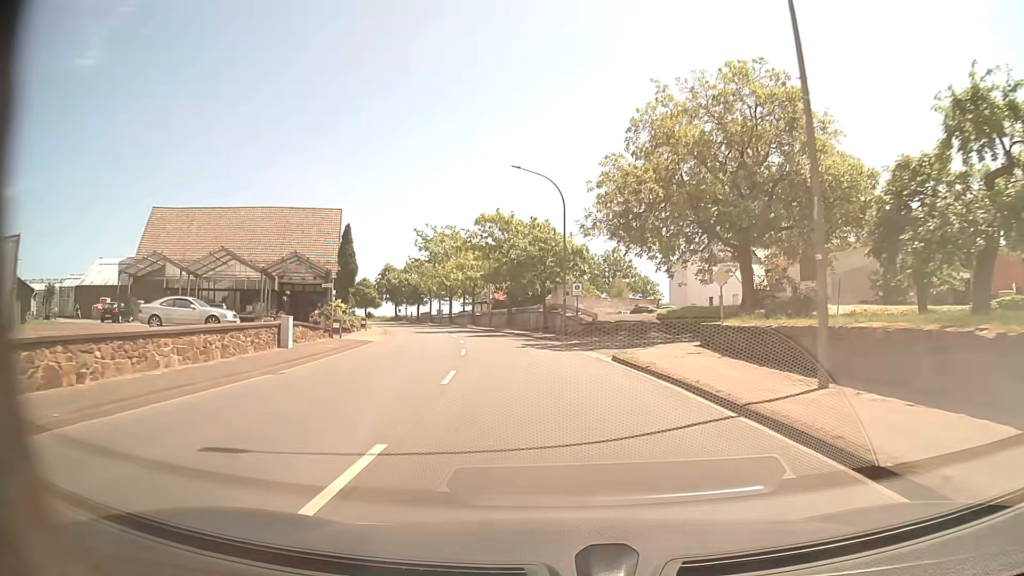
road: primary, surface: asphalt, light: Day
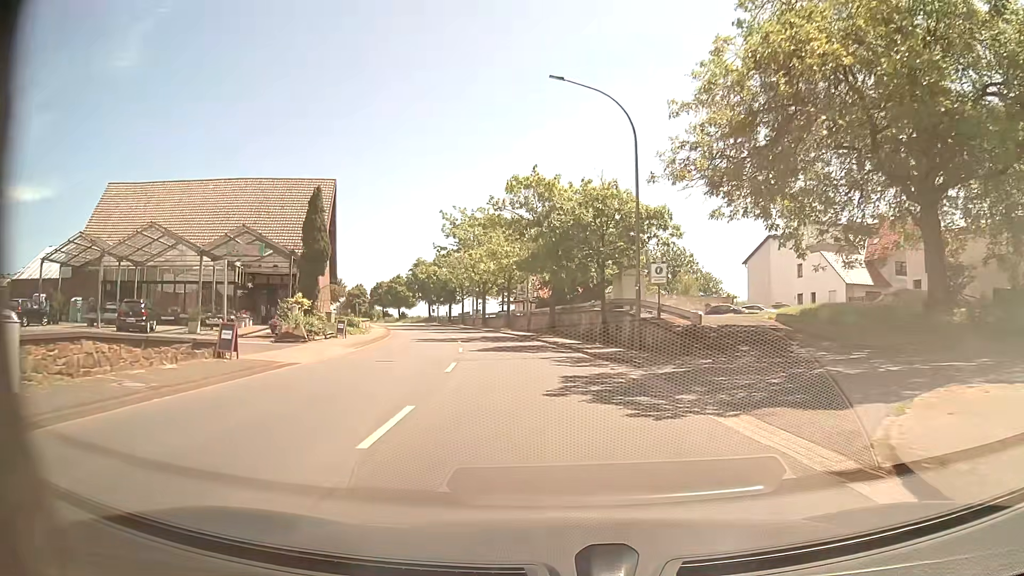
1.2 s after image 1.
(-0.6, +15.5) m; -4°
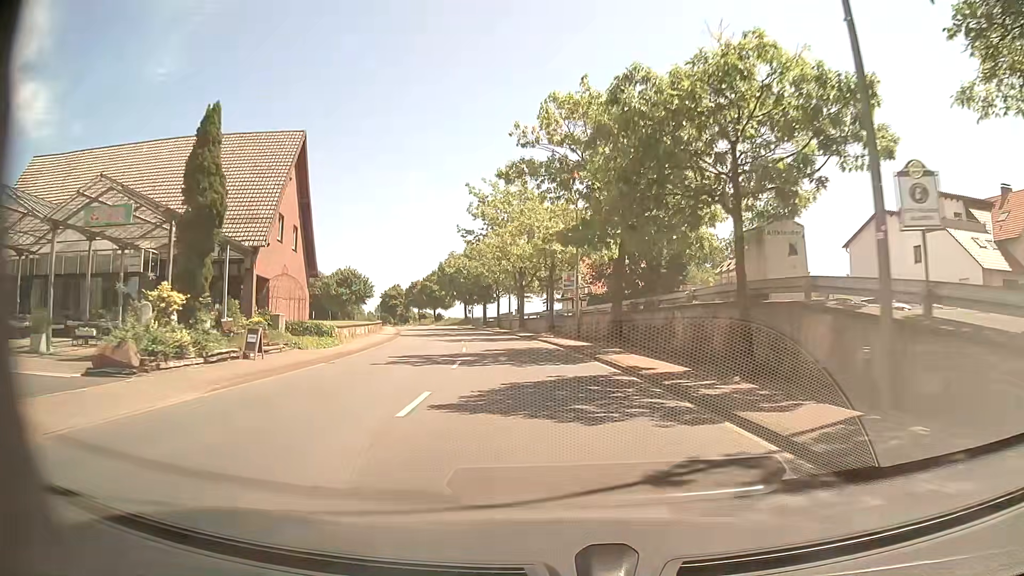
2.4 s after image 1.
(-0.7, +15.5) m; -5°
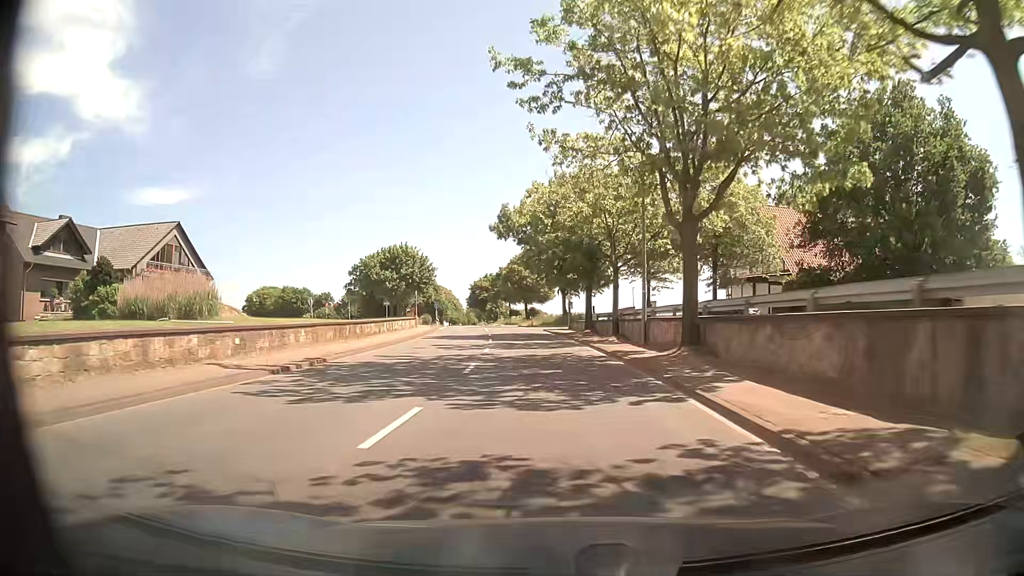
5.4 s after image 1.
(-3.3, +38.9) m; -10°
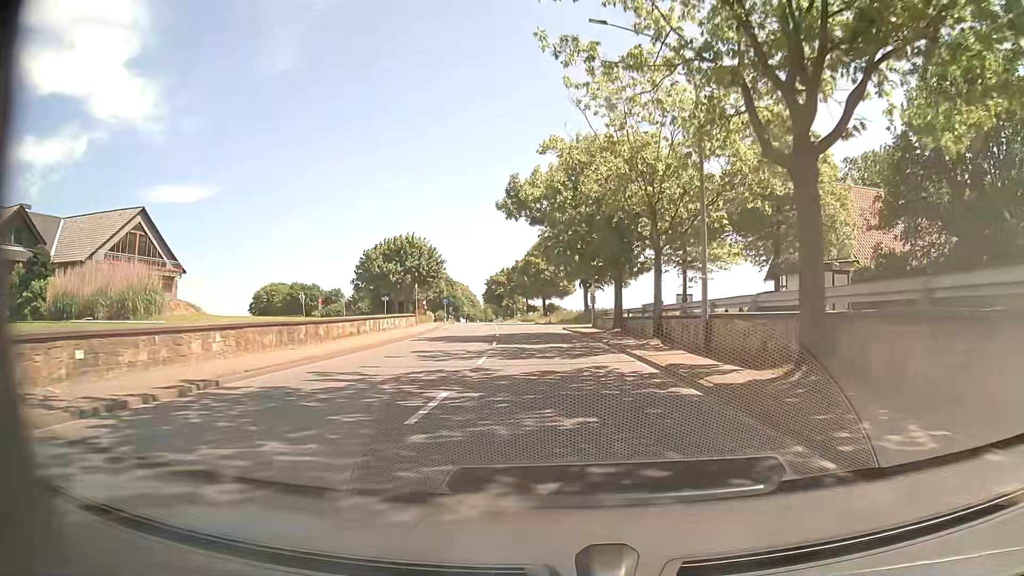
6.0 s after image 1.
(-0.1, +7.8) m; -2°
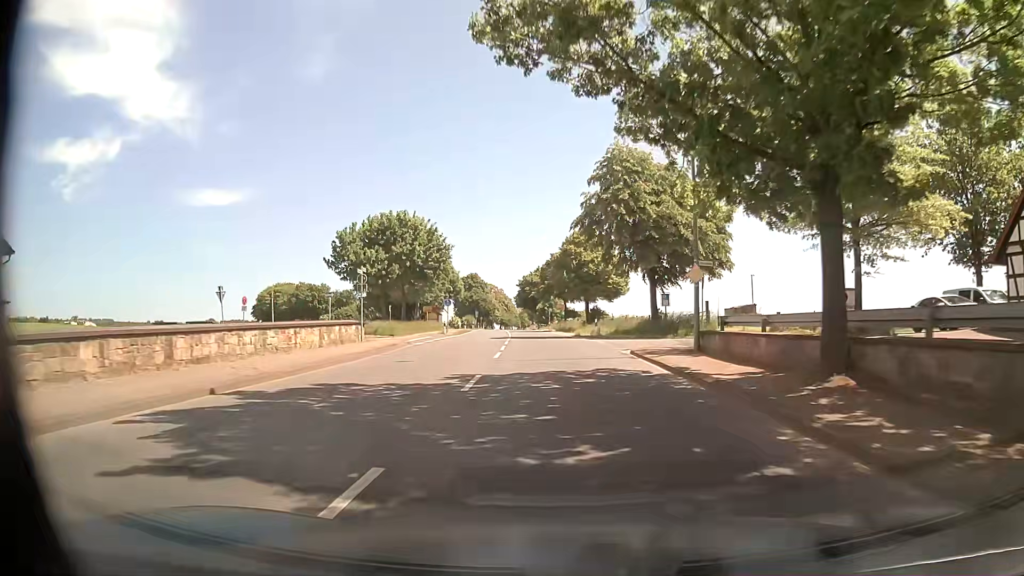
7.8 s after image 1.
(-0.8, +23.4) m; -4°
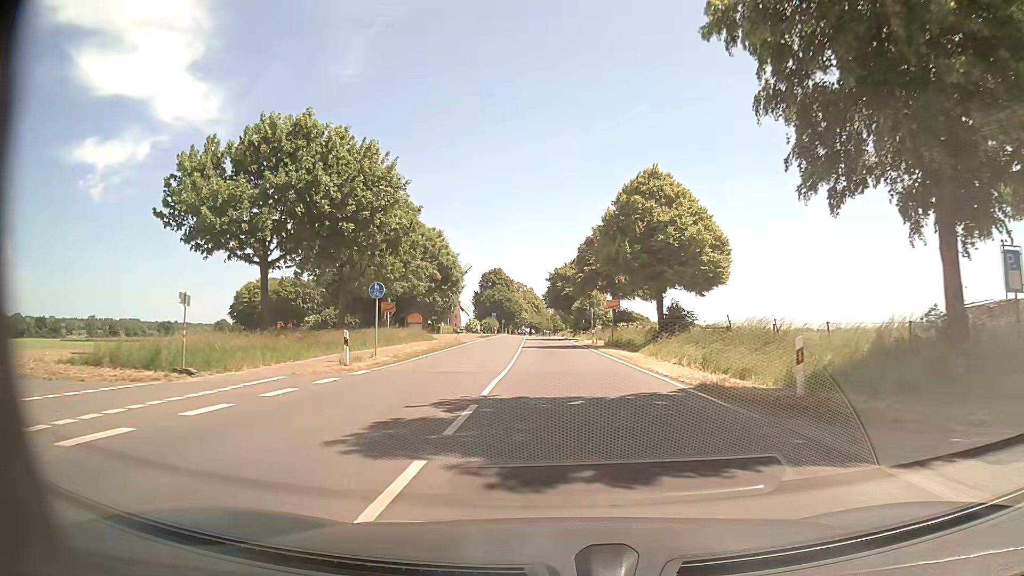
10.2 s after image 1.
(-0.9, +31.2) m; -2°
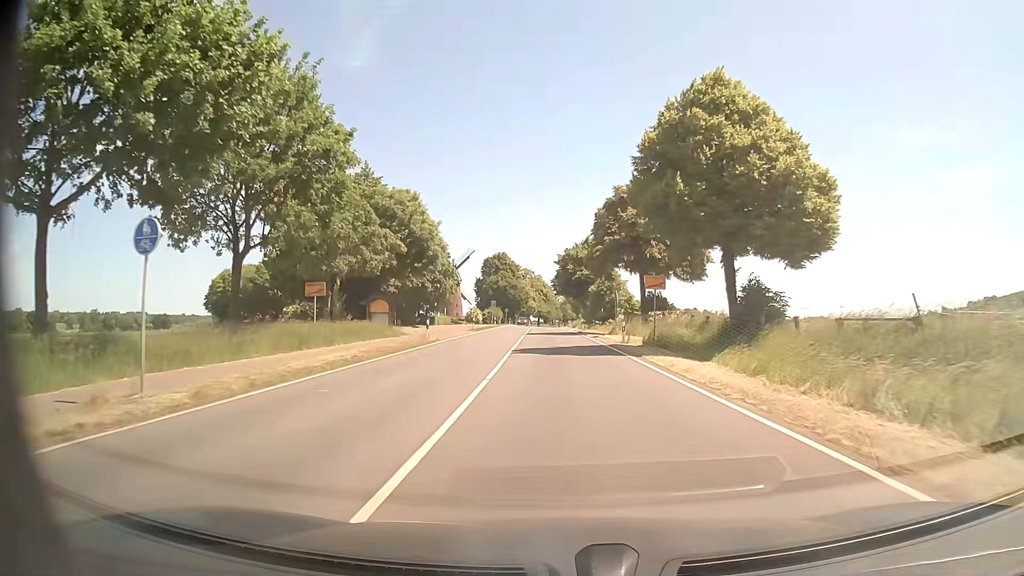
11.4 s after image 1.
(-0.2, +15.8) m; -1°
(0, +10) (0, +20) (0, +30) (0, +40) (-1, +50) (-1, +60) (-1, +70) (-2, +80) (-2, +90) (-2, +100) m
